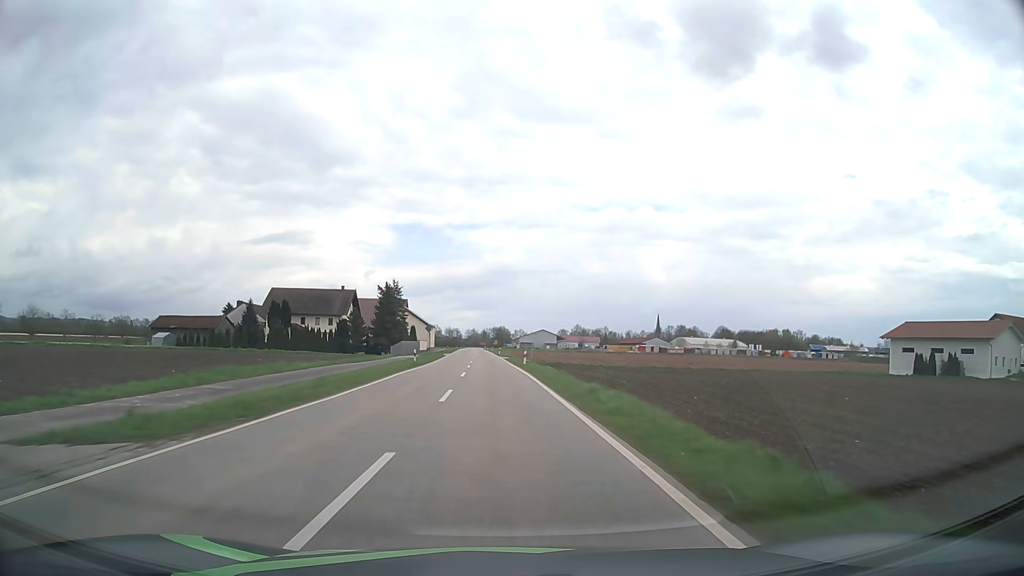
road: tertiary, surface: asphalt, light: Day
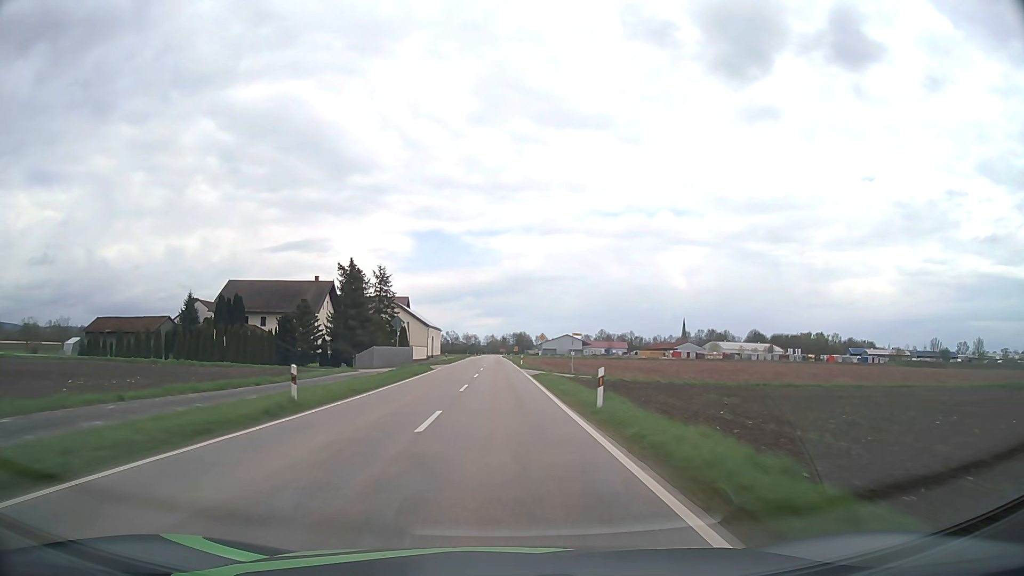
(-0.5, +29.4) m; -2°
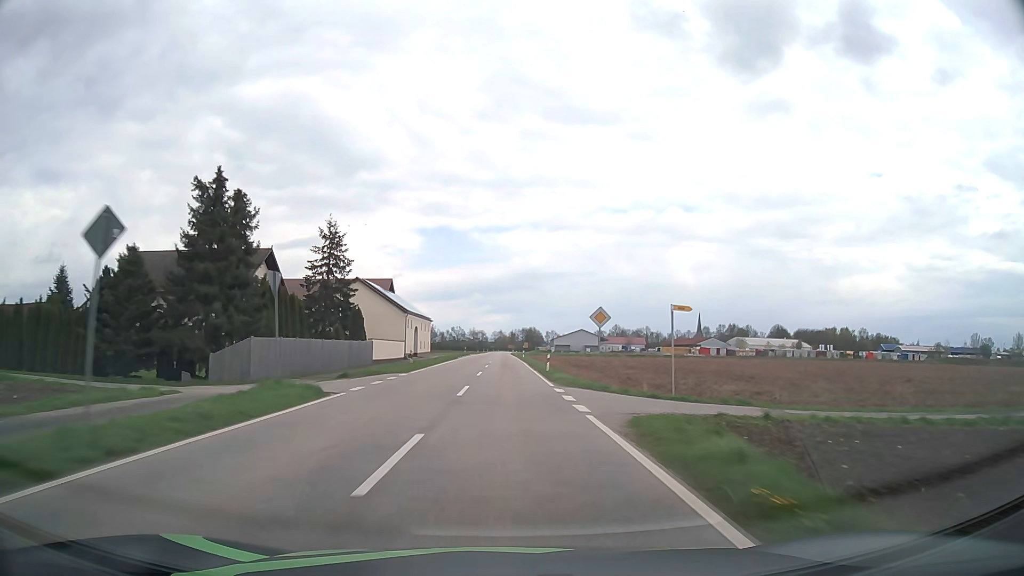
(-0.3, +29.7) m; -1°
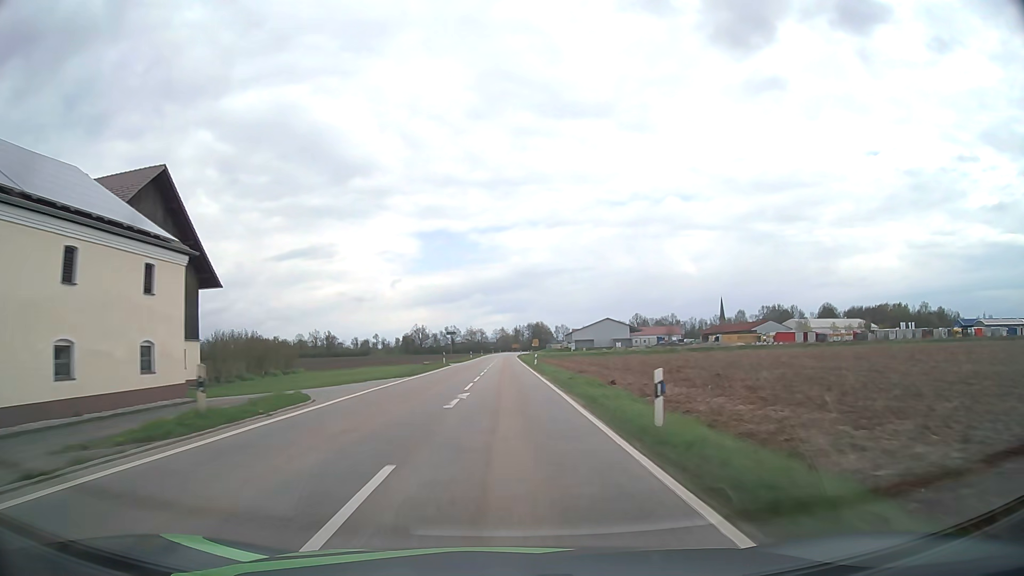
(0.0, +75.3) m; 0°
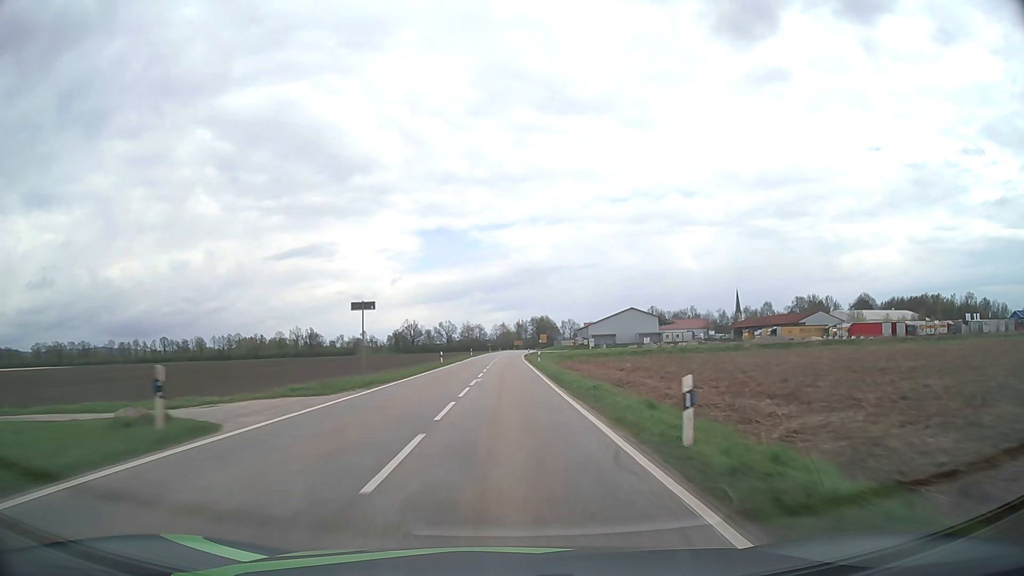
(-0.1, +45.6) m; 0°
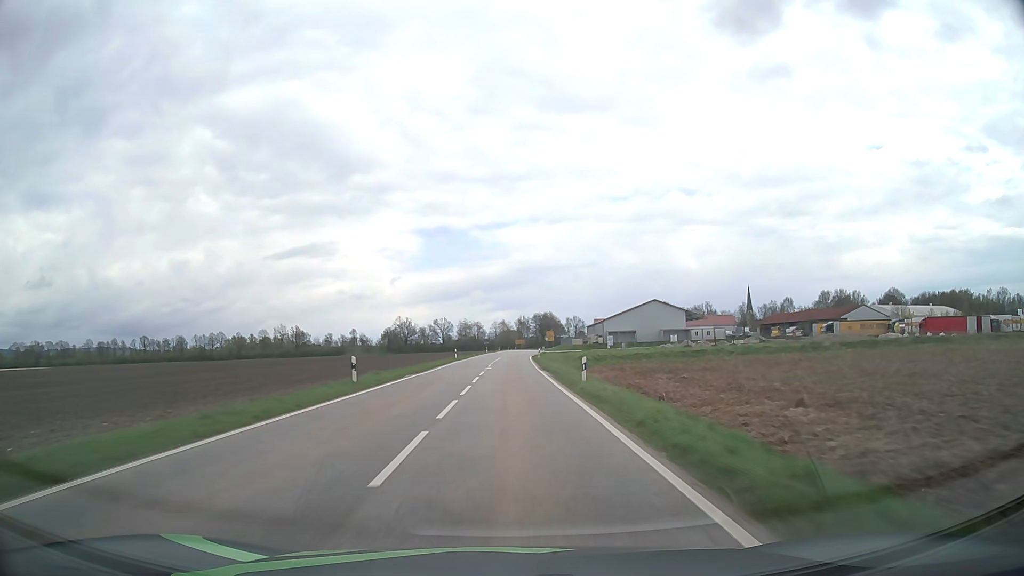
(0.0, +30.3) m; 0°
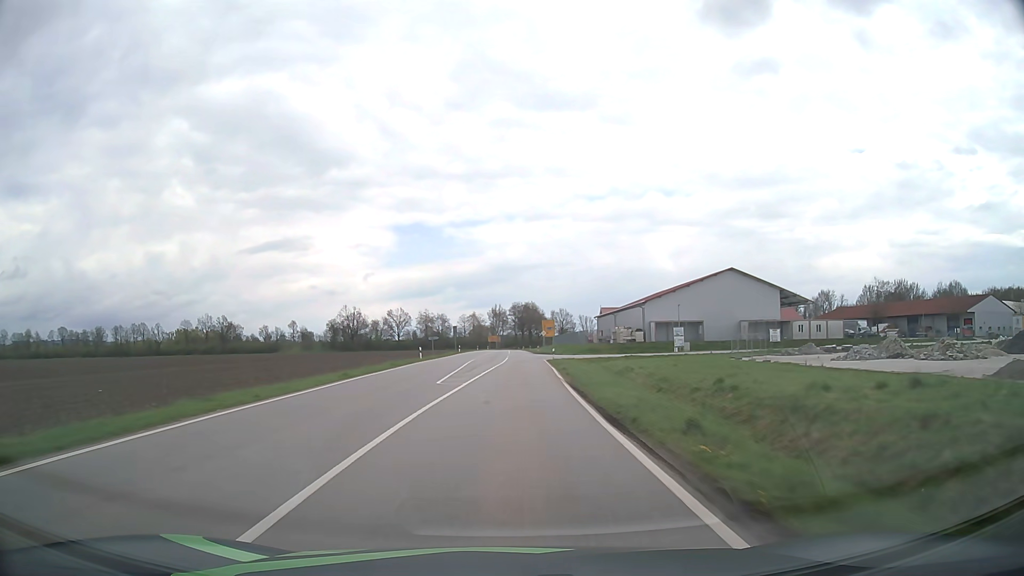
(+0.9, +72.1) m; +2°
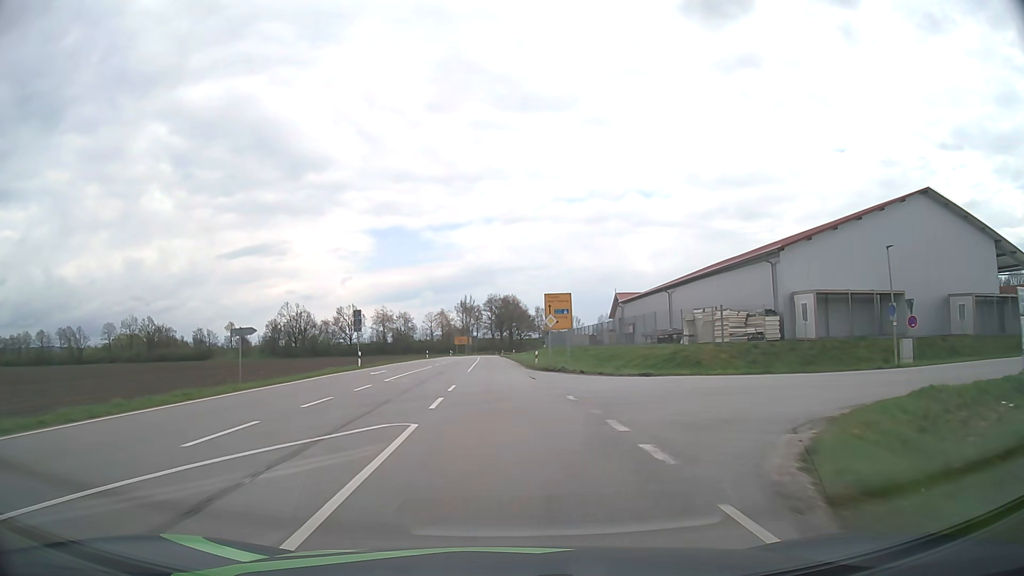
(+1.3, +53.8) m; +2°
(0, +10) (0, +20) (0, +30) (-1, +40) (-1, +50) (-1, +60) (-2, +70) (-2, +80) (-2, +90) (-3, +100) m
